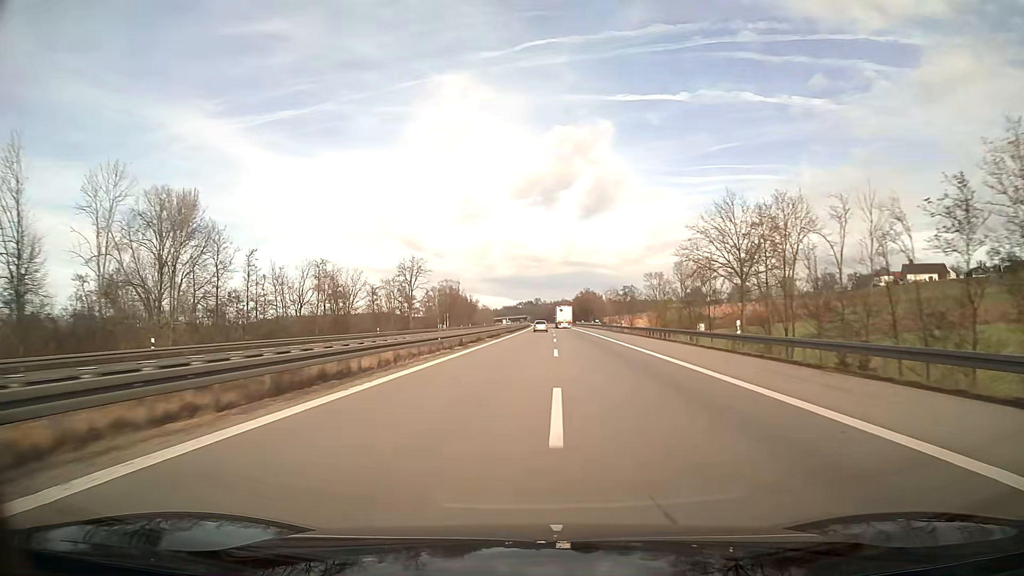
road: motorway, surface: asphalt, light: Day
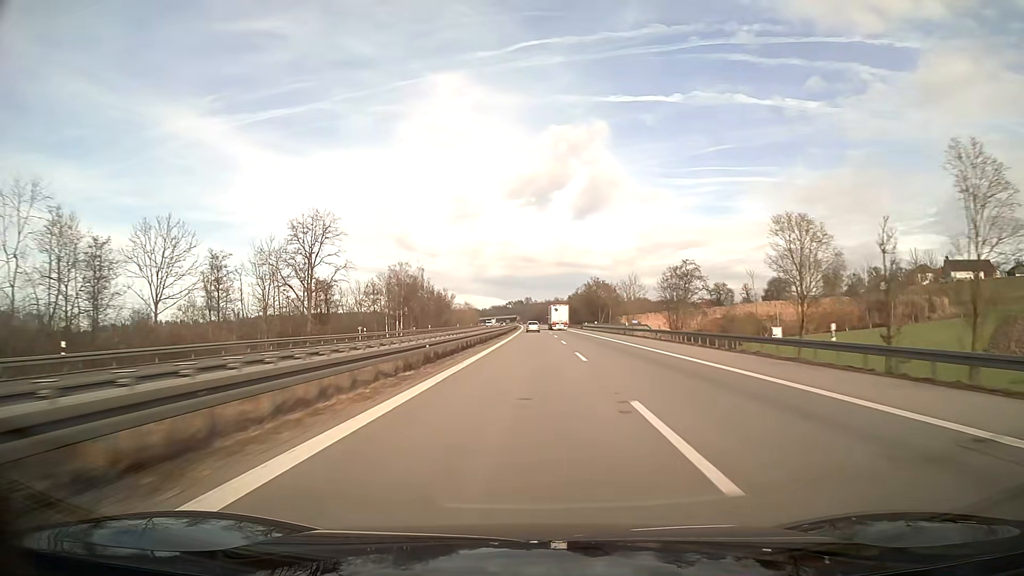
(+0.1, +57.0) m; +1°
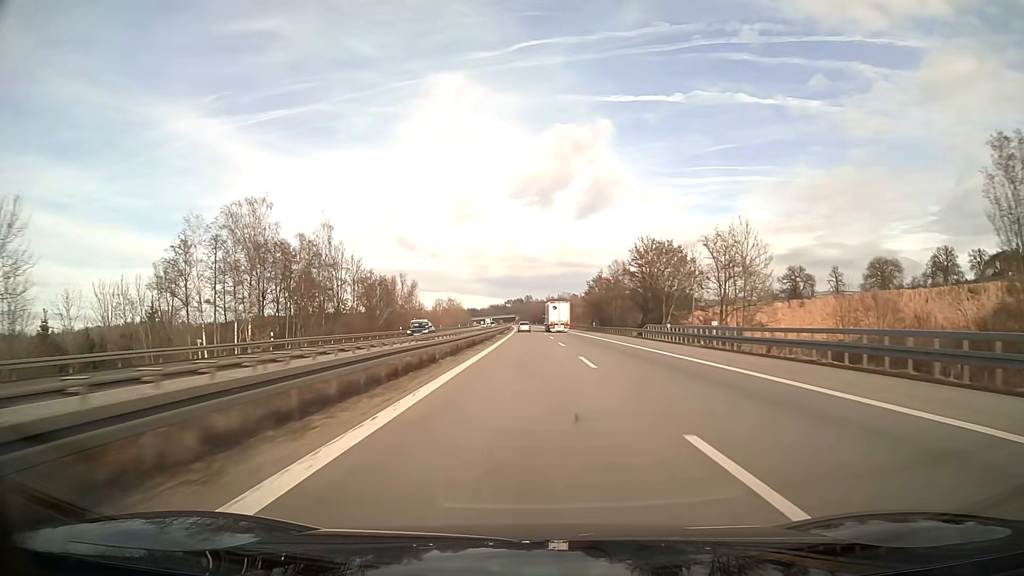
(+0.1, +76.2) m; 0°
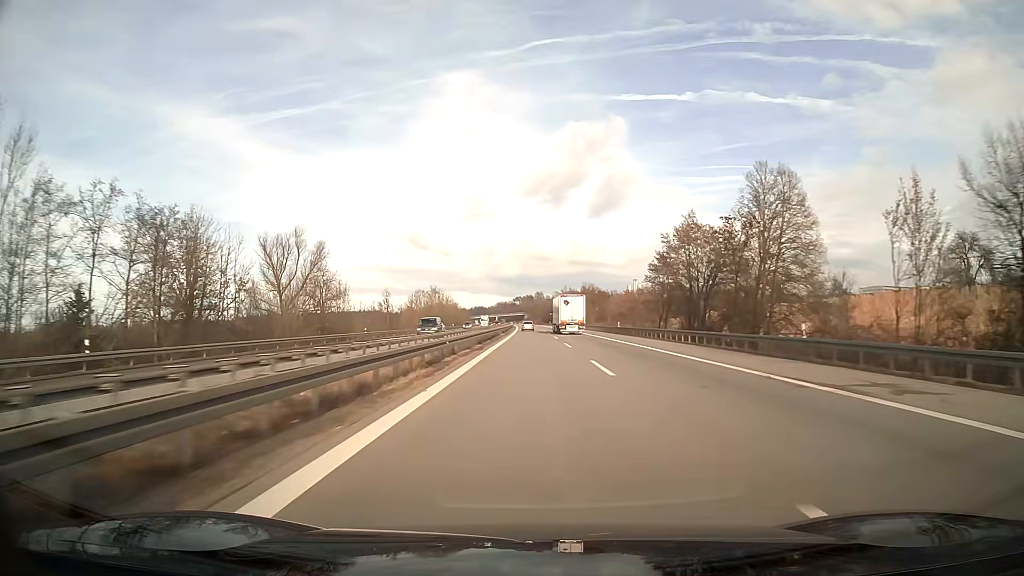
(-0.6, +75.9) m; -1°
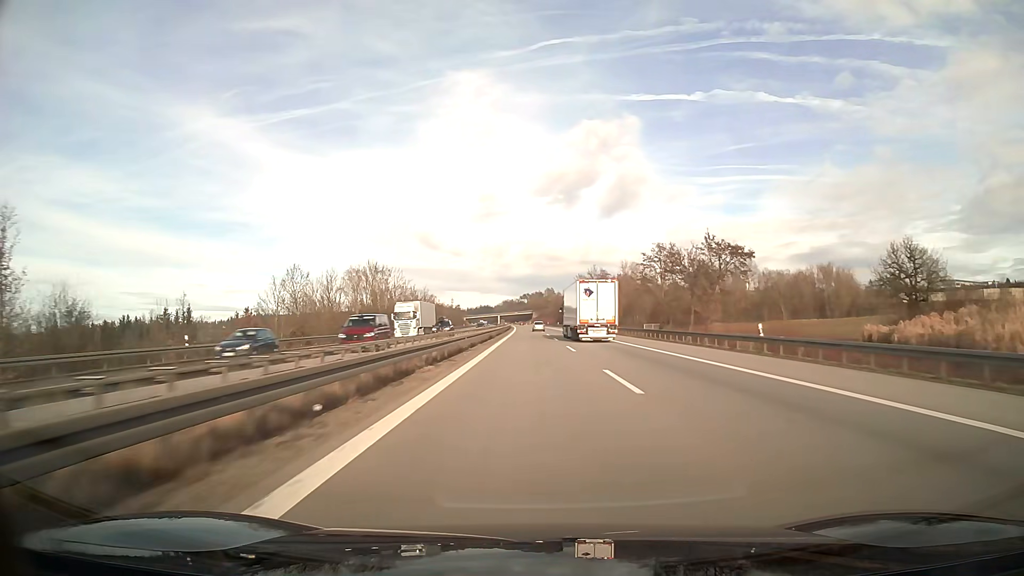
(-0.6, +95.1) m; -1°
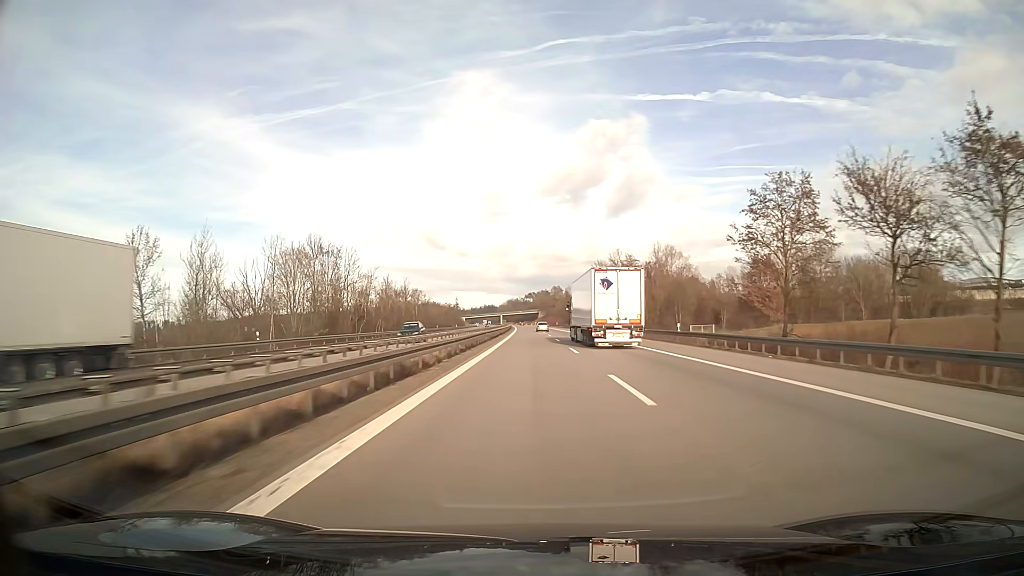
(-0.2, +38.1) m; 0°
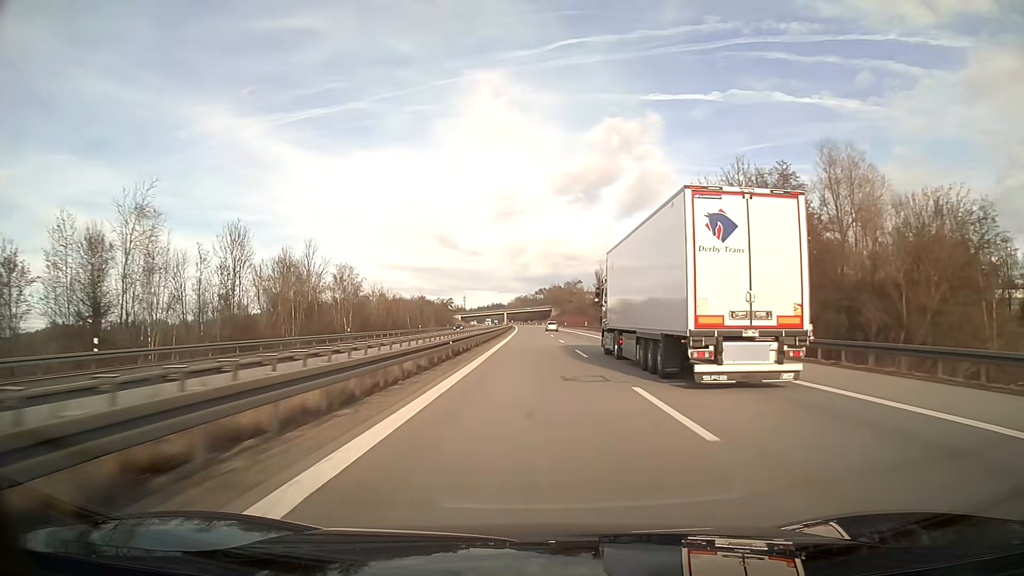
(-0.6, +76.1) m; -1°
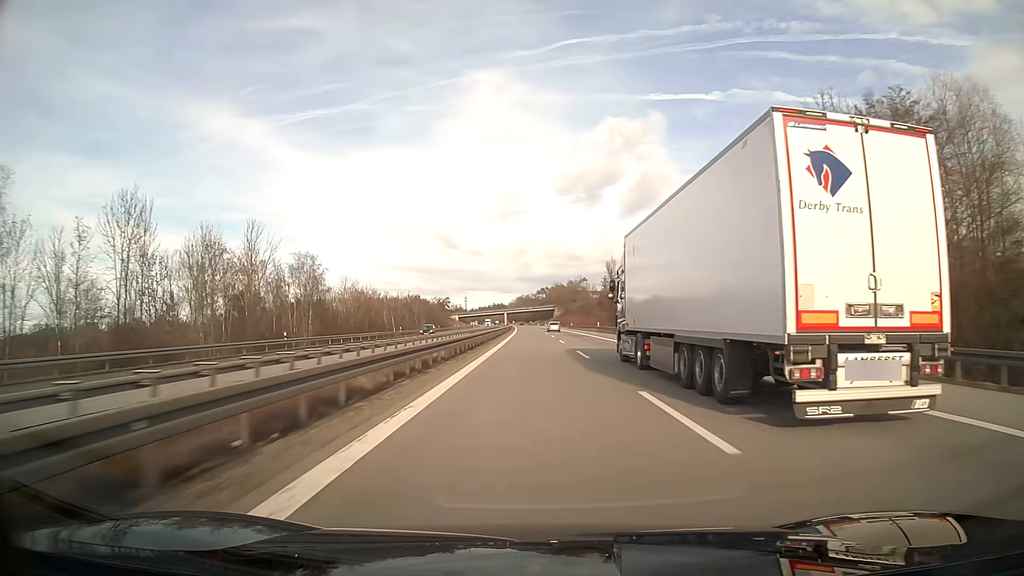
(0.0, +19.0) m; 0°
